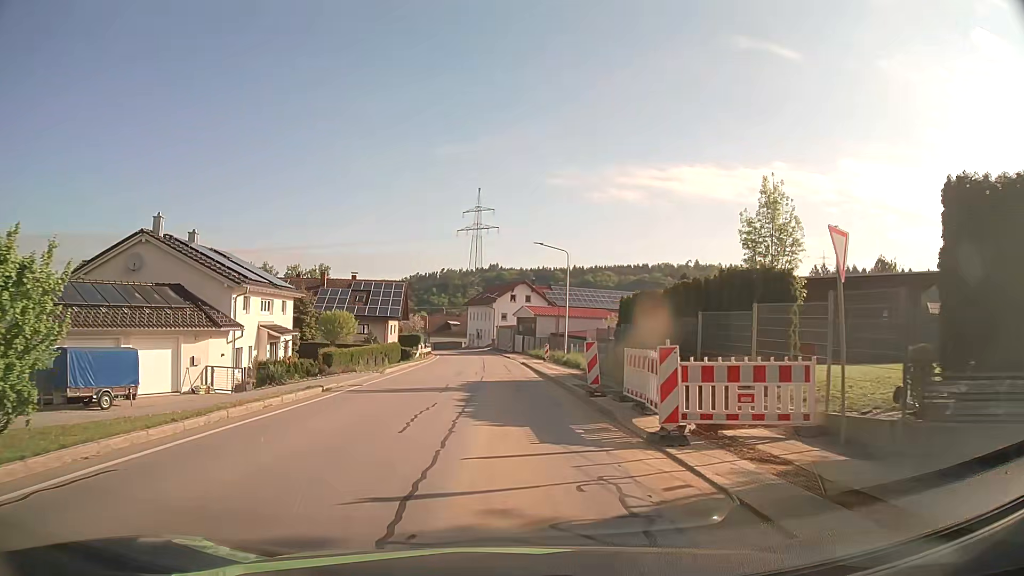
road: secondary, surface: asphalt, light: Day
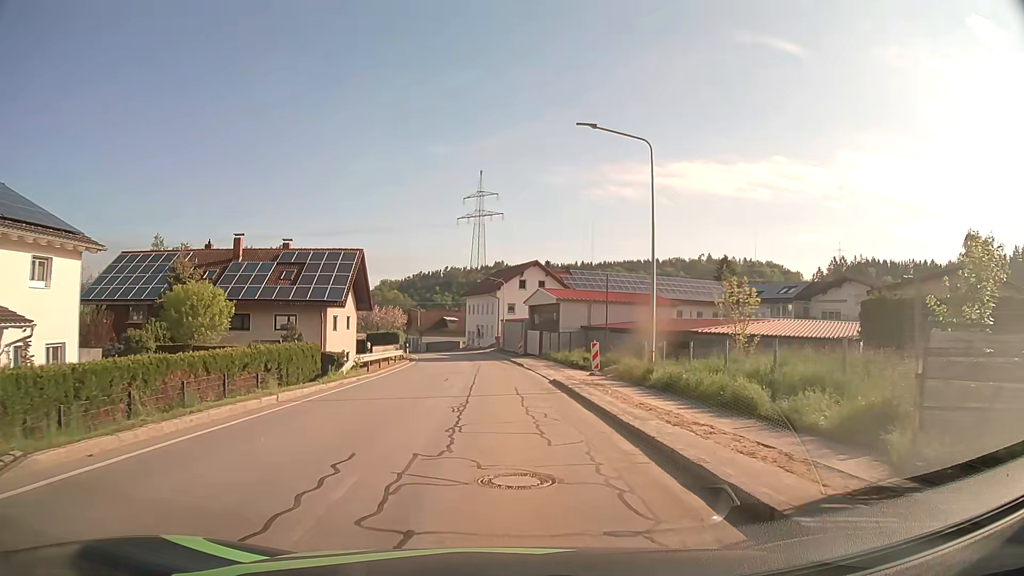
(-0.2, +23.9) m; -1°
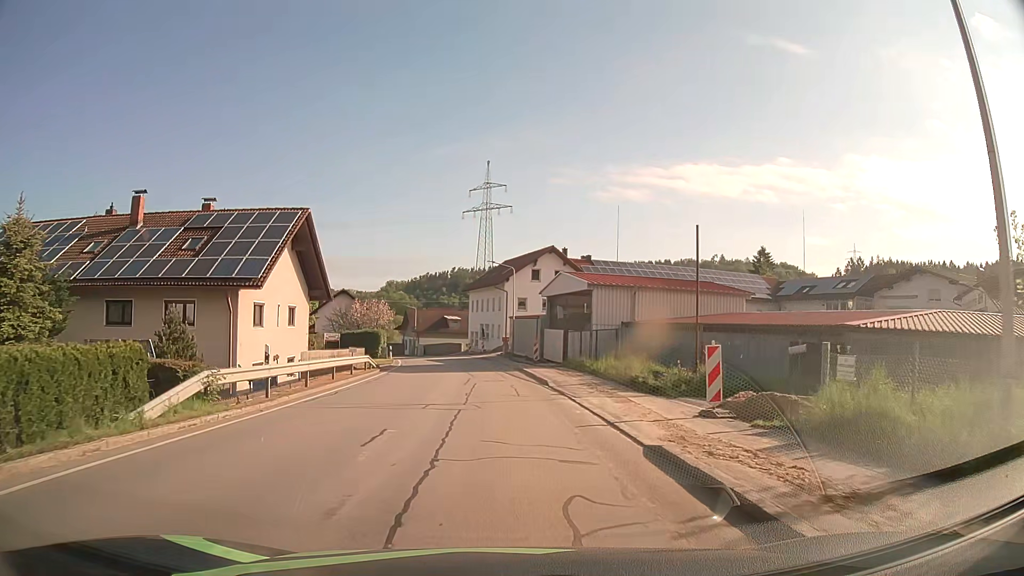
(-0.1, +14.5) m; -1°
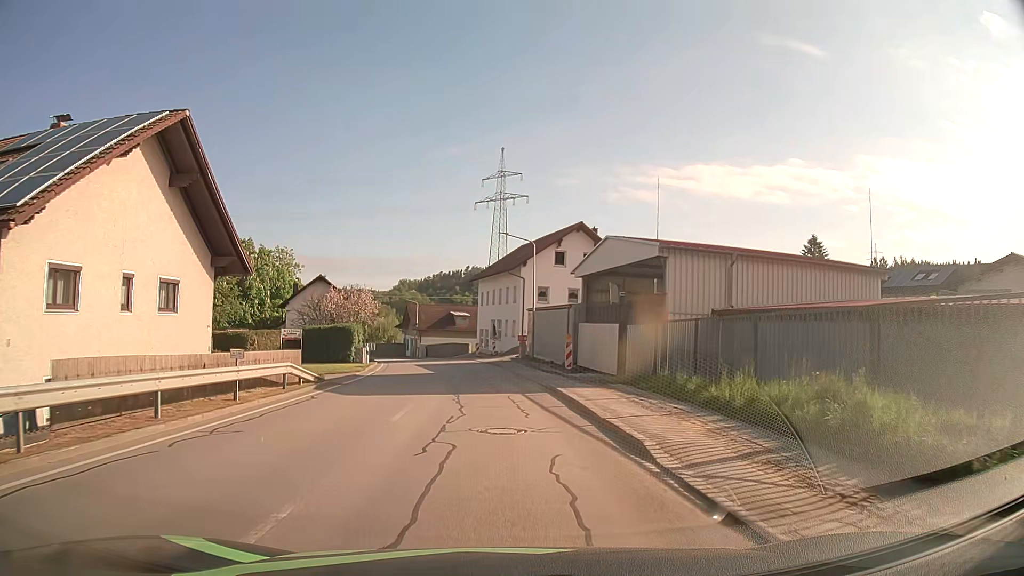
(-0.1, +14.1) m; -1°
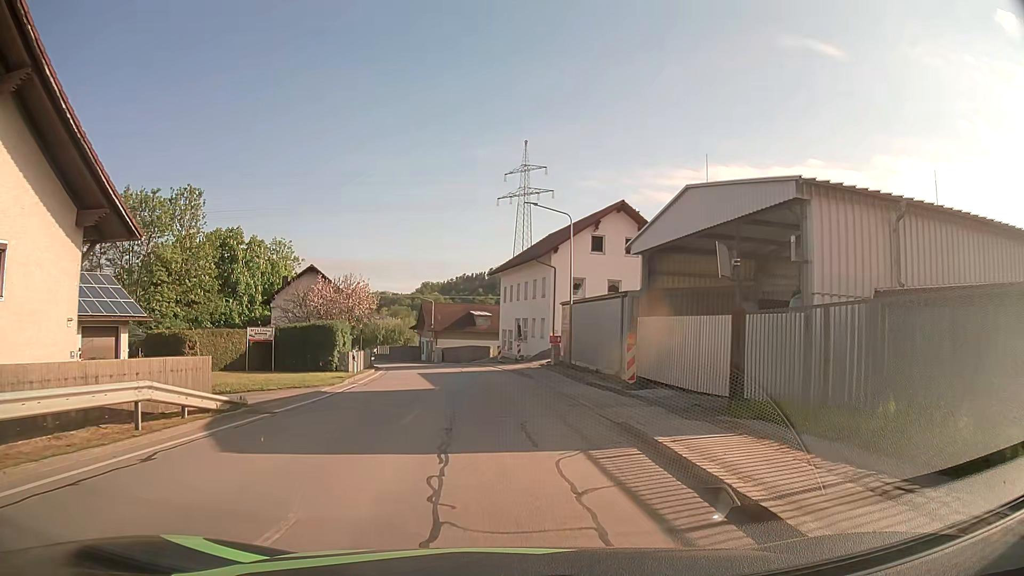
(-0.1, +9.4) m; -2°
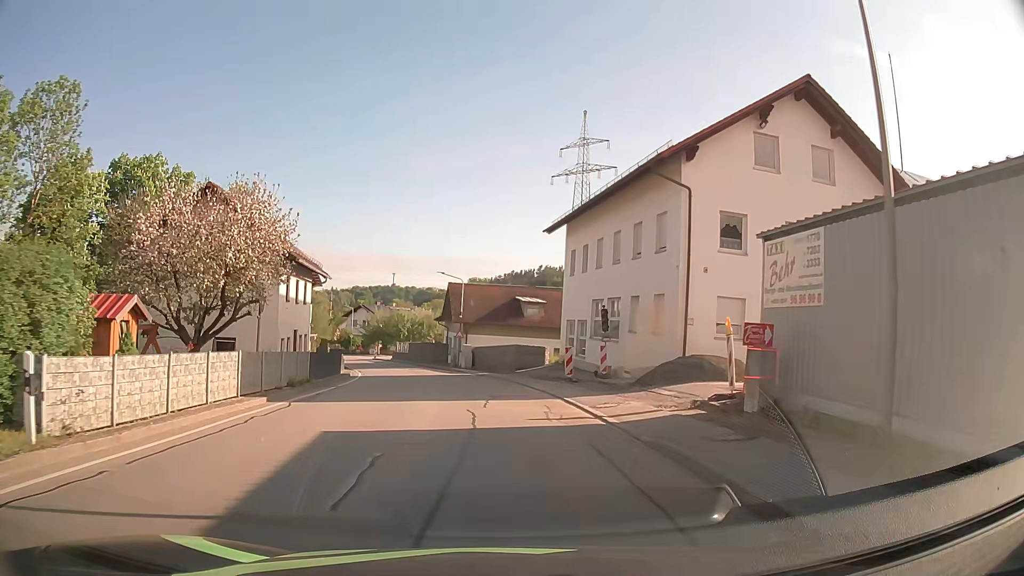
(-0.9, +24.1) m; -4°
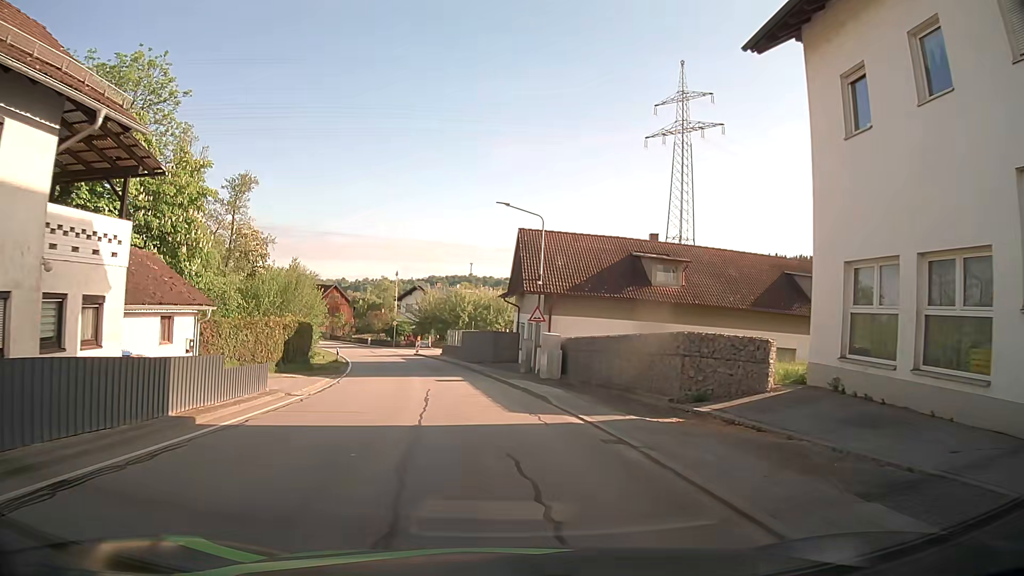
(-1.5, +25.0) m; -8°
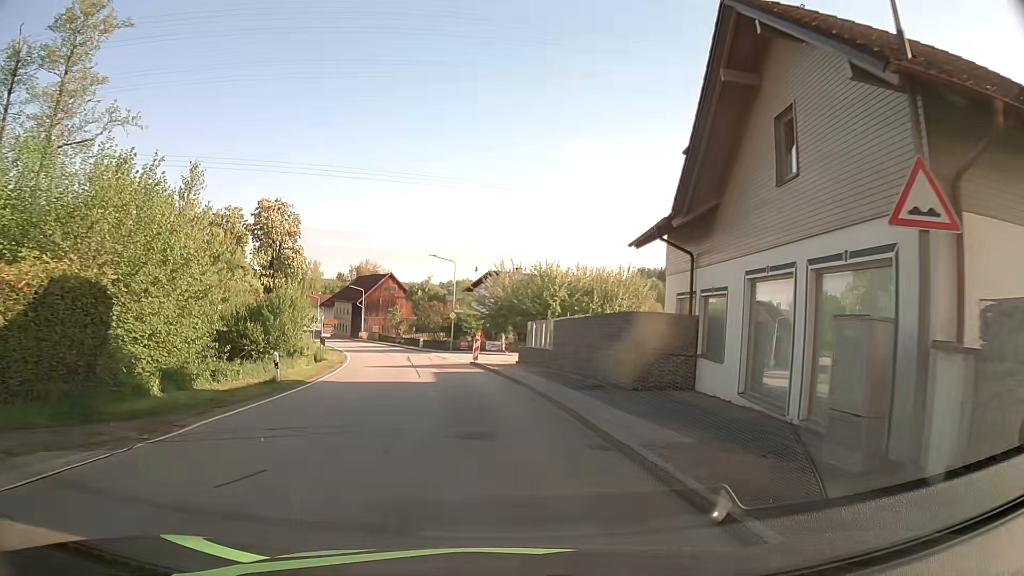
(-1.1, +25.1) m; -6°
